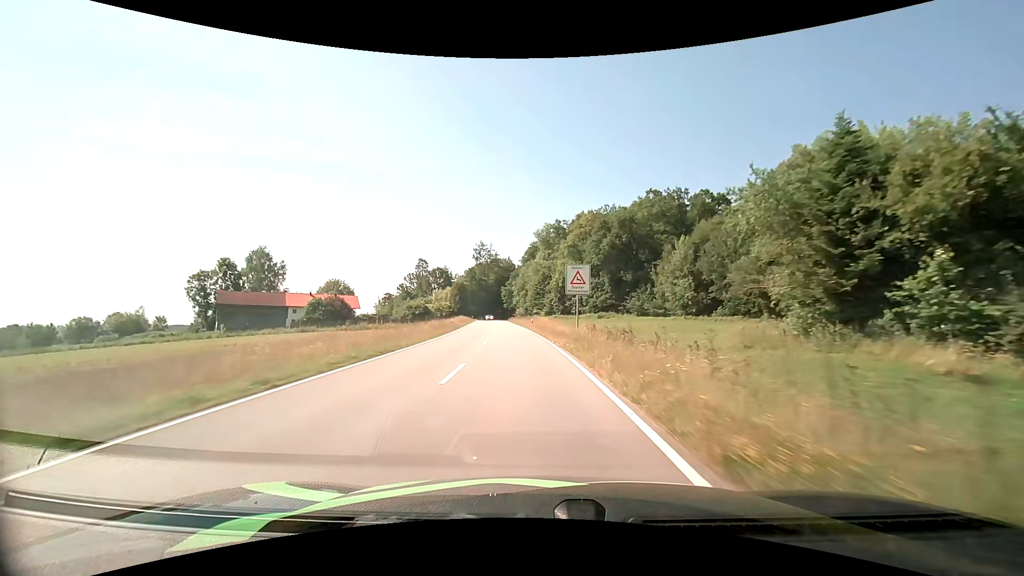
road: tertiary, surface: asphalt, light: Day
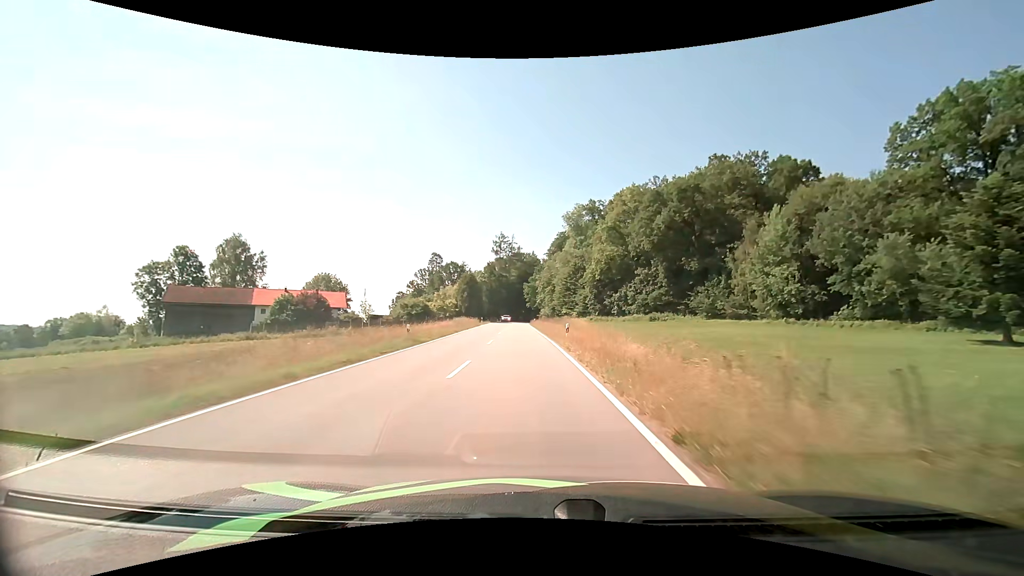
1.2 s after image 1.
(-0.7, +24.2) m; -3°
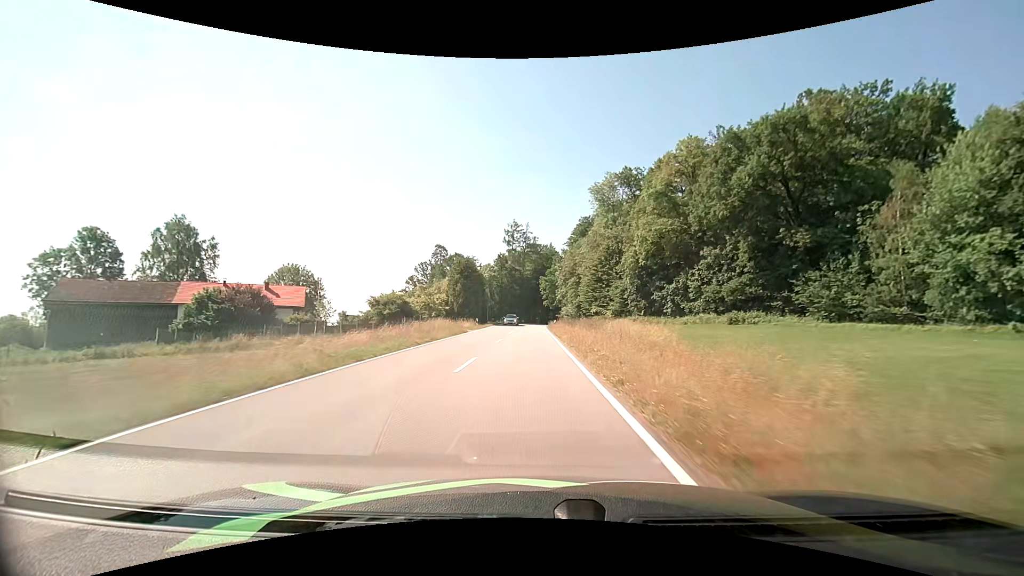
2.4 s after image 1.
(-0.4, +24.0) m; -2°
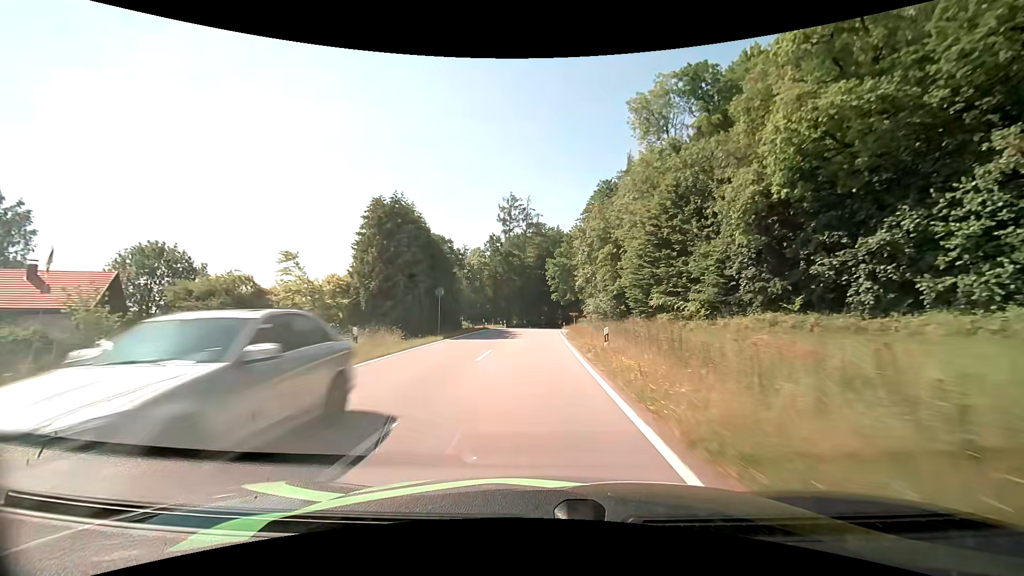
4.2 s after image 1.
(-0.3, +34.6) m; -1°
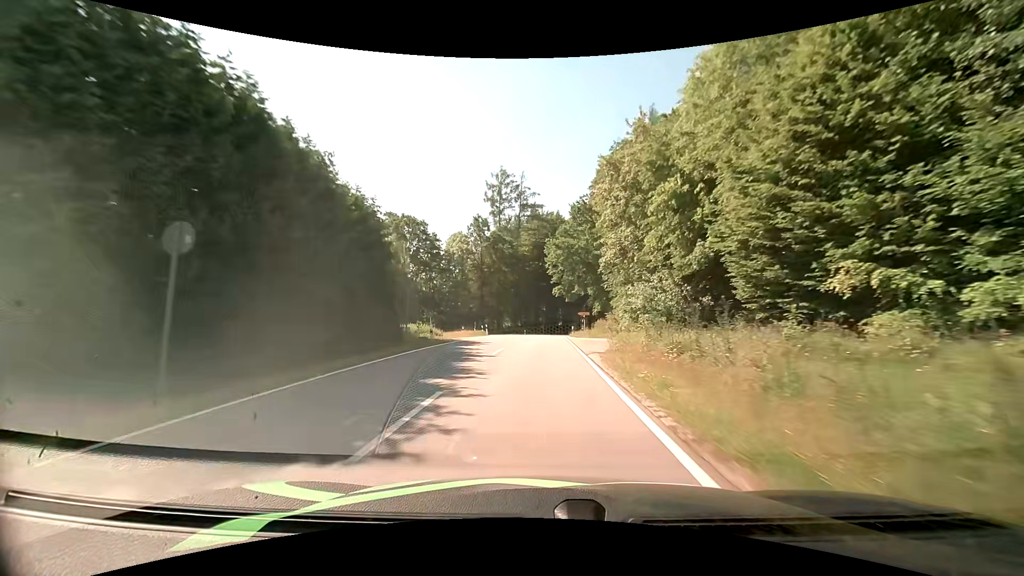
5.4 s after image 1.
(+0.1, +22.3) m; 0°
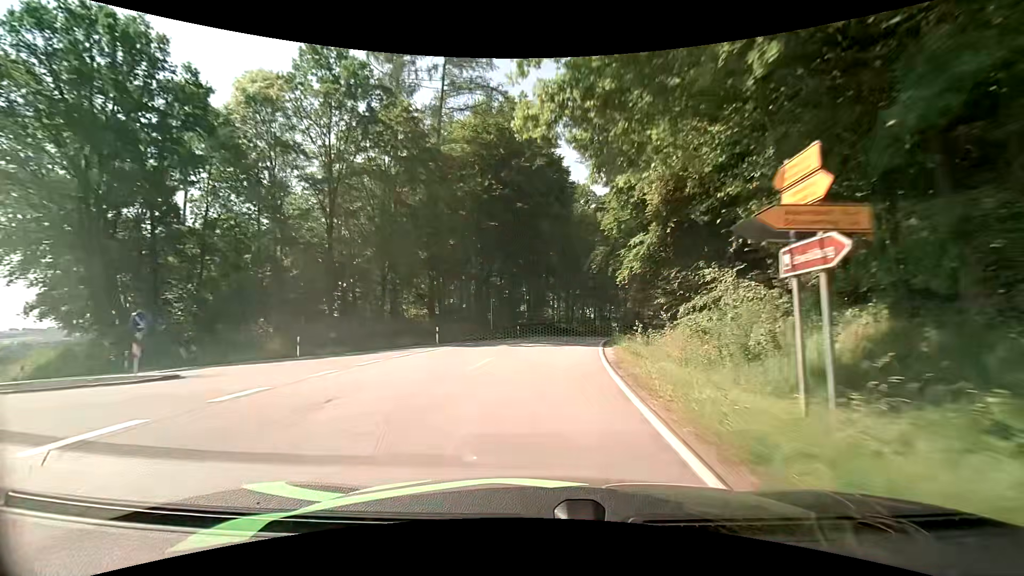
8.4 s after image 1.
(+1.1, +53.7) m; +4°
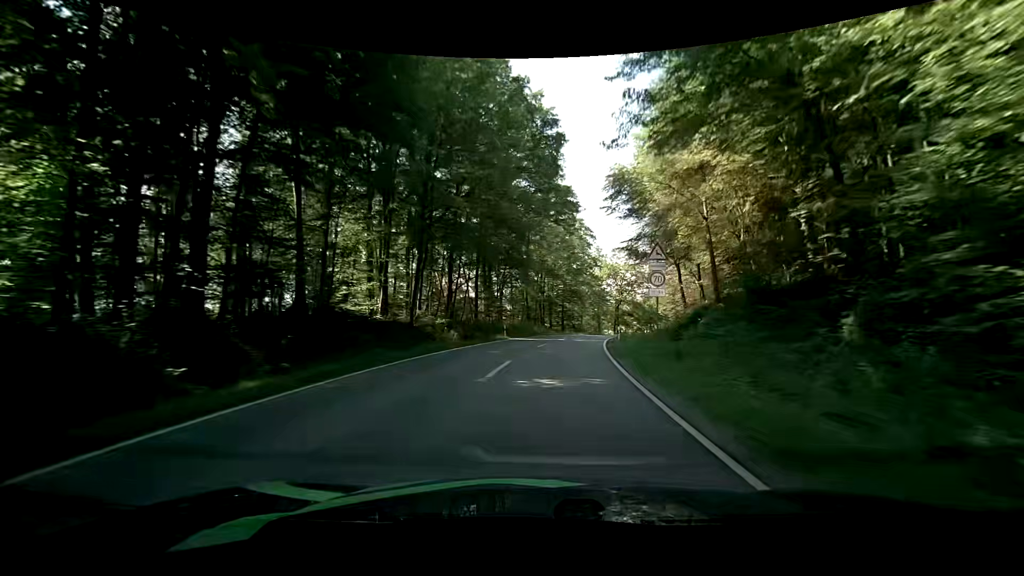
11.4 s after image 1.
(+5.4, +50.6) m; +14°
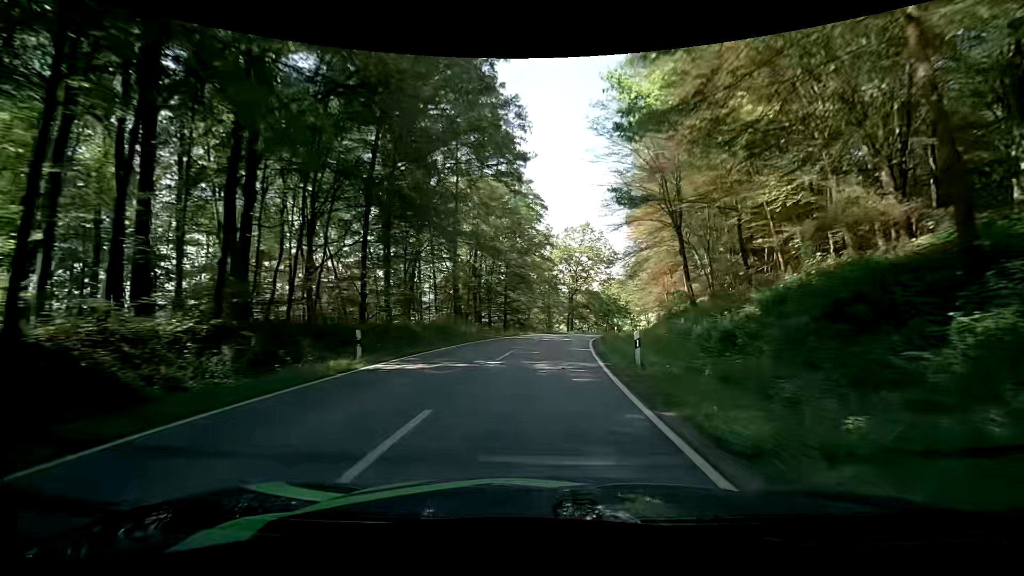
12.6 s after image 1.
(+0.9, +20.4) m; +6°
(0, +10) (+1, +20) (+1, +30) (+3, +40) (+4, +50) (+6, +60) (+9, +69) (+12, +79) (+16, +88) (+20, +97) m
